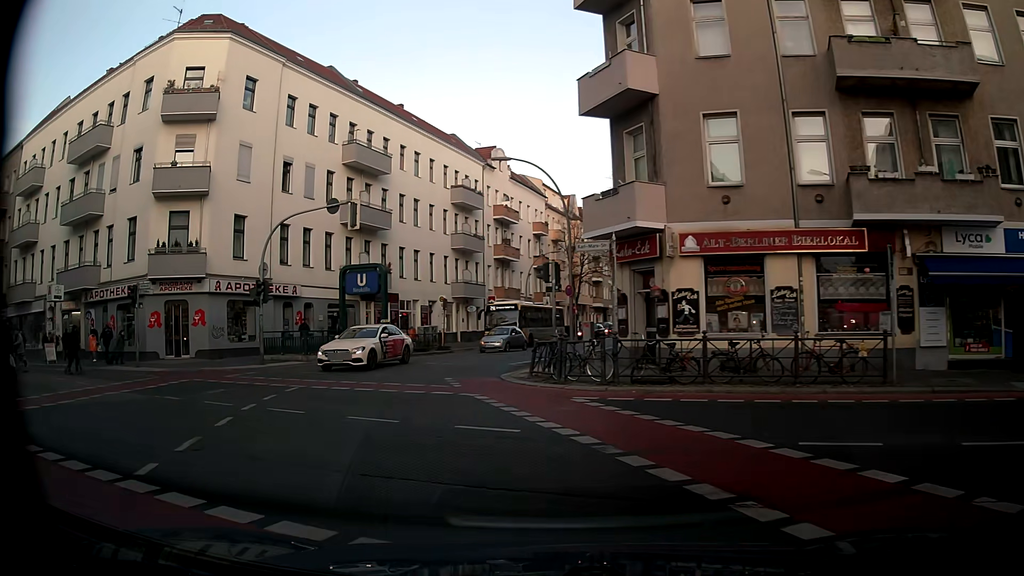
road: tertiary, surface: asphalt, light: Day
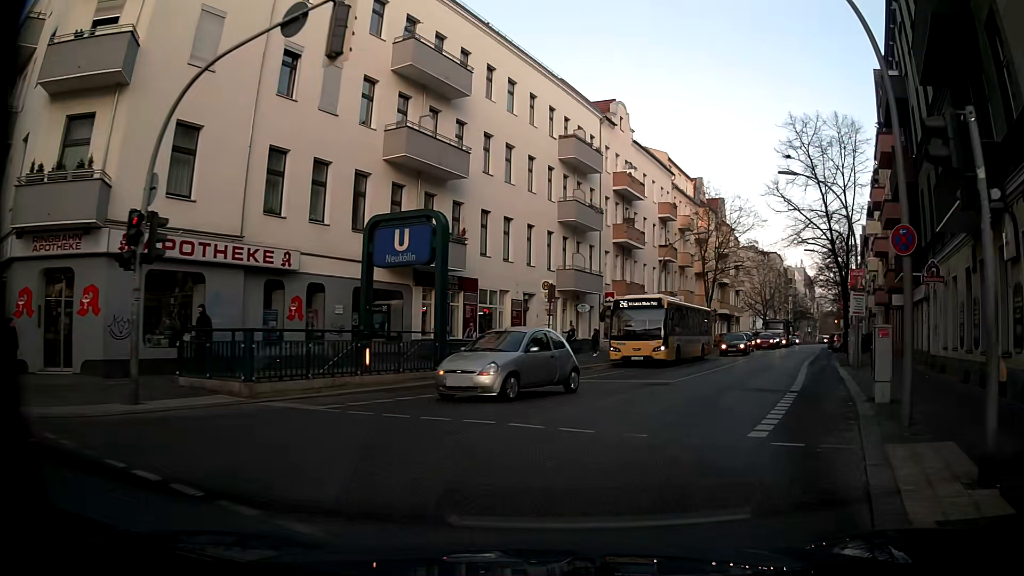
(-3.3, +15.8) m; -11°
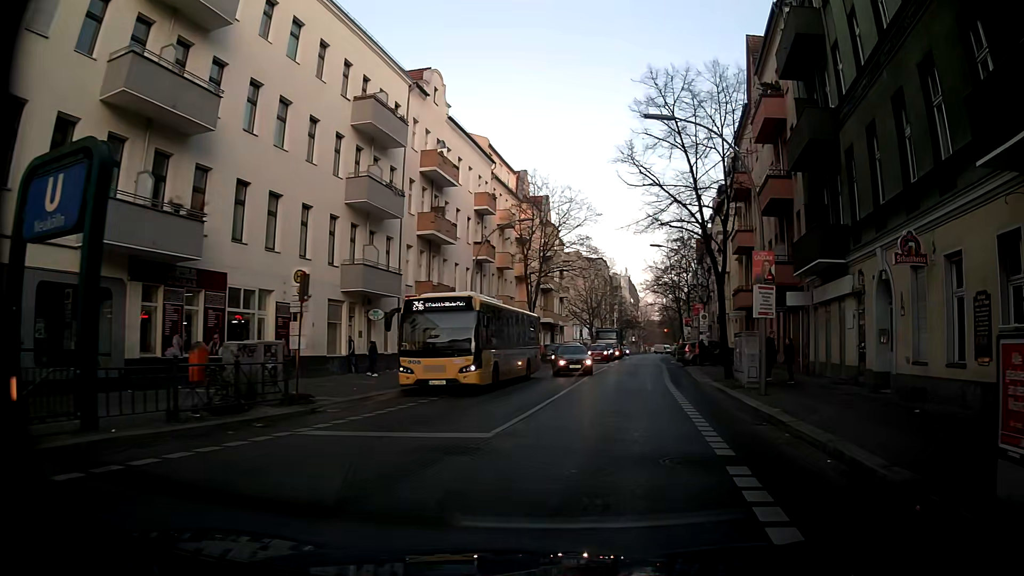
(+1.1, +8.4) m; +14°
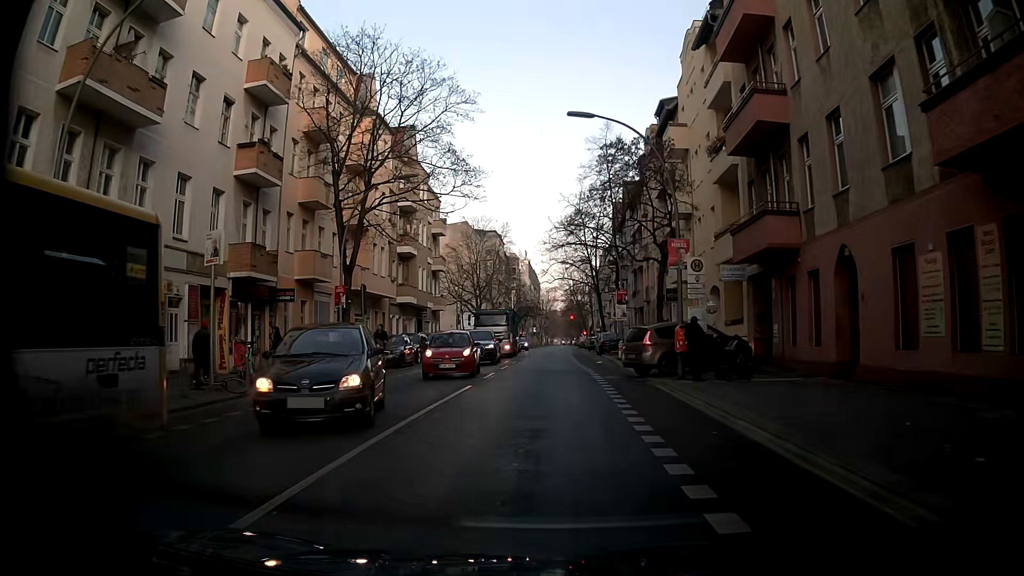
(+3.4, +23.5) m; +9°
(0, +10) (0, +20) (+1, +30) (+1, +40) (+1, +50) (+1, +60) (+1, +70) (+2, +80) (+2, +90) (+3, +100) m
